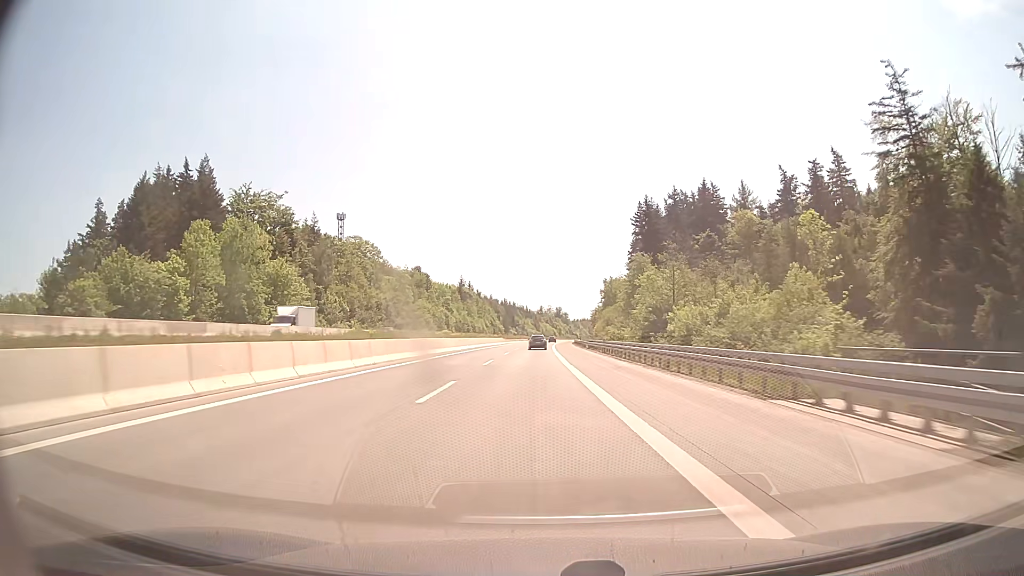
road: motorway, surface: concrete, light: Day
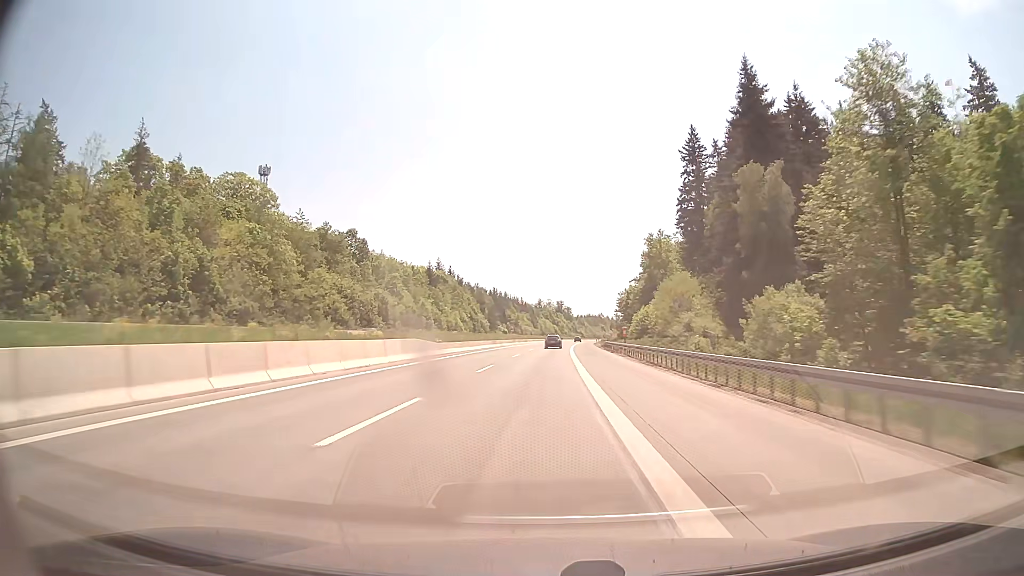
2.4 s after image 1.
(-0.1, +79.5) m; 0°
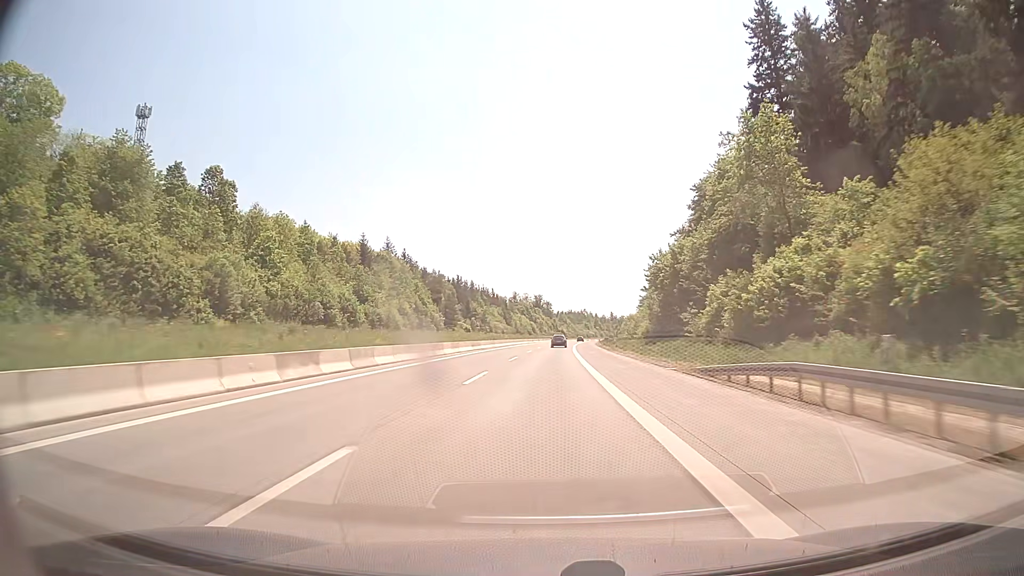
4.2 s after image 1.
(+0.8, +59.6) m; +2°
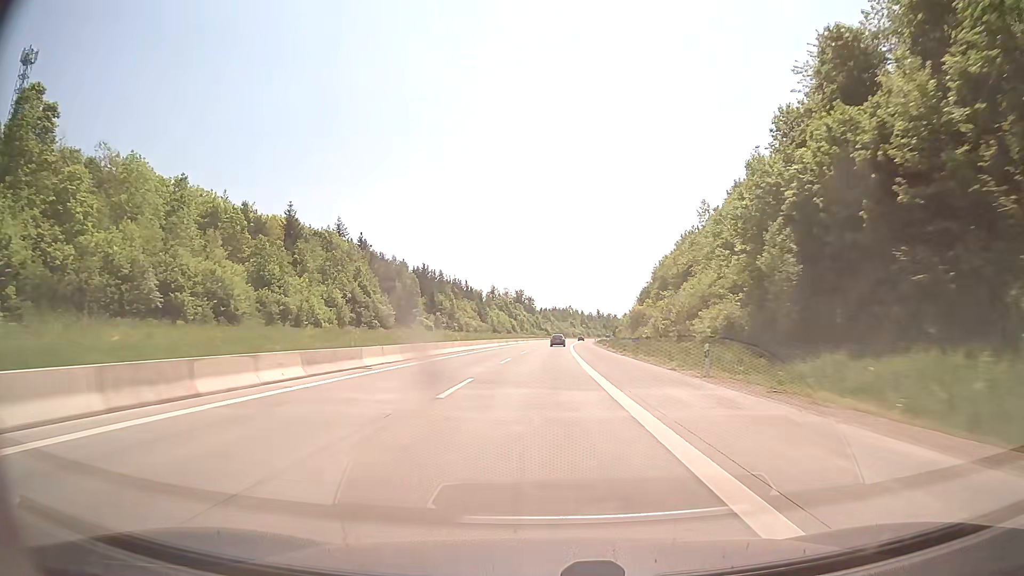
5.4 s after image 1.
(+0.5, +39.7) m; +2°
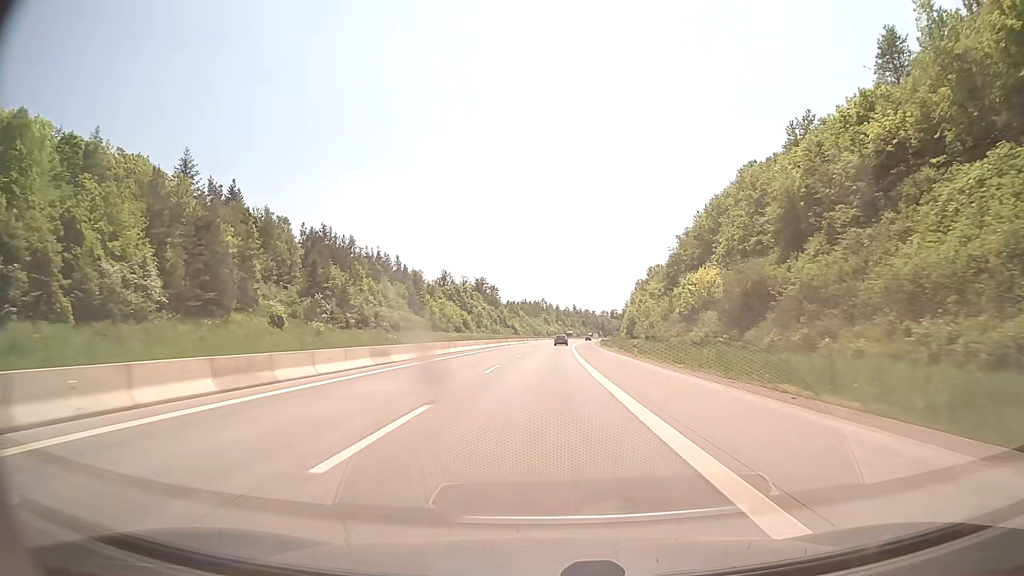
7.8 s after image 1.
(+1.4, +79.4) m; +2°
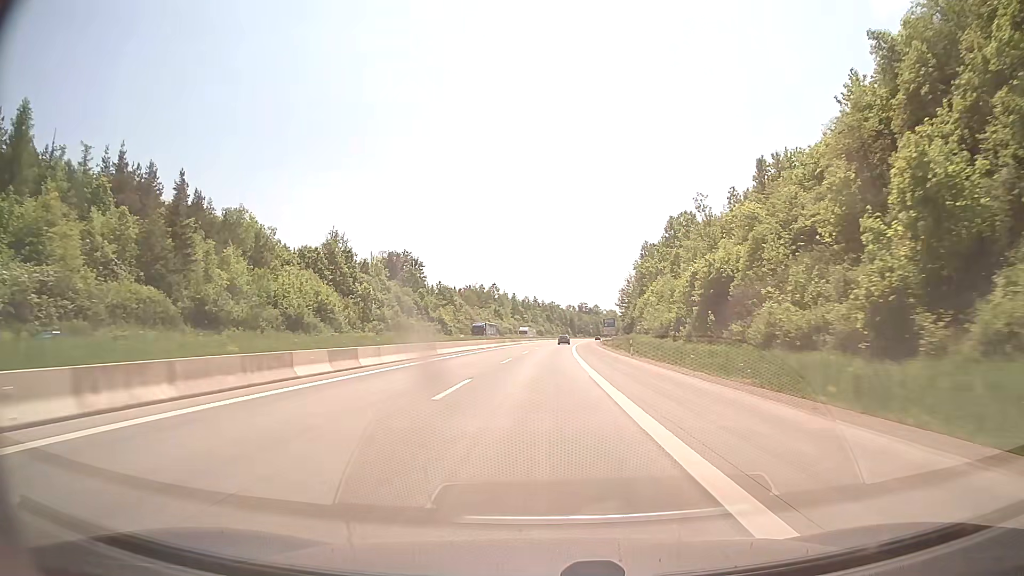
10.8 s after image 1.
(+2.8, +99.3) m; +3°
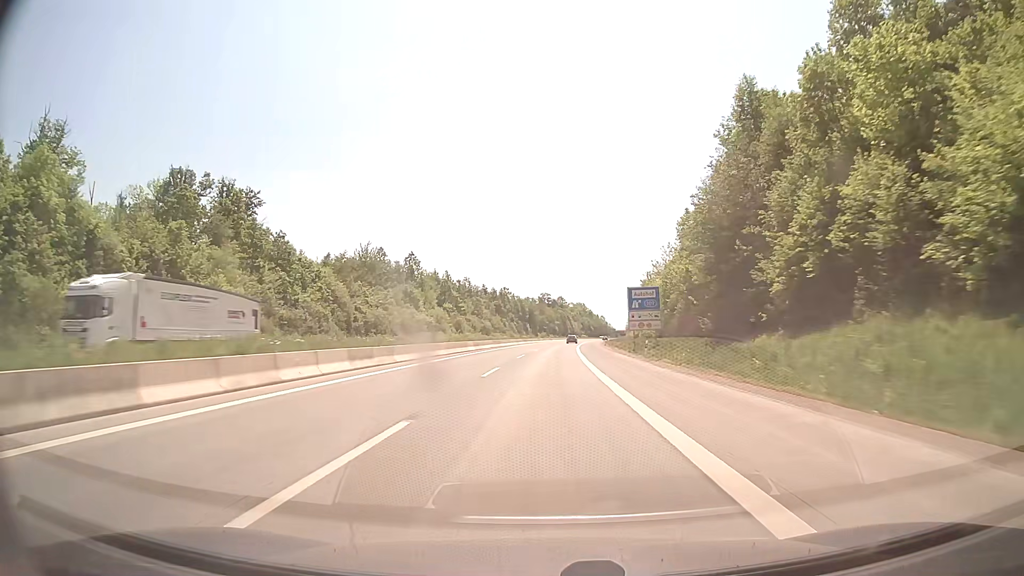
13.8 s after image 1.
(+3.2, +99.3) m; +4°
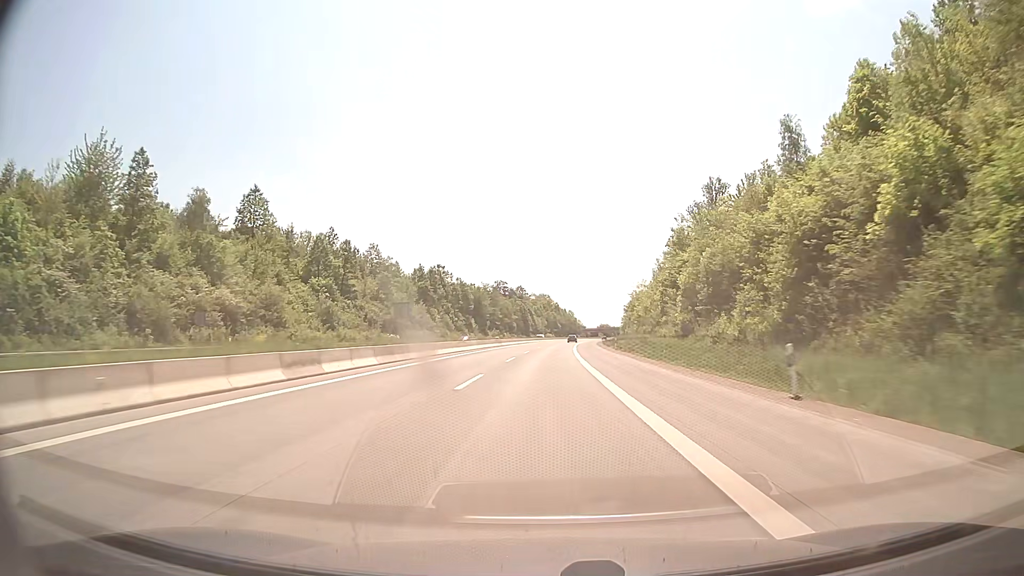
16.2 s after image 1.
(+2.3, +79.5) m; +3°
(0, +10) (0, +20) (0, +30) (+1, +40) (+1, +50) (+1, +60) (+2, +70) (+2, +80) (+3, +90) (+4, +100) m
